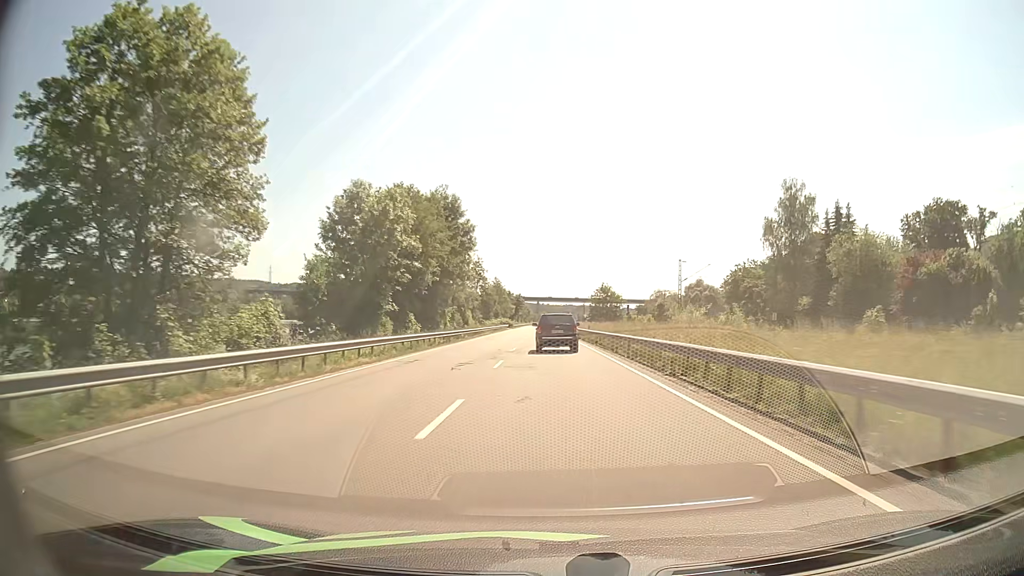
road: primary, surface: asphalt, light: Day
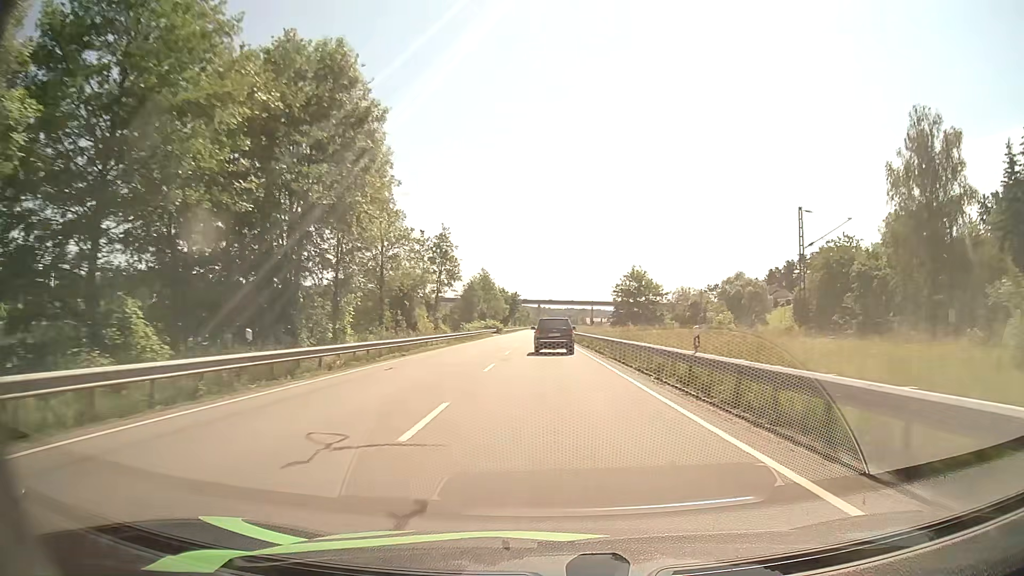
(-0.1, +35.8) m; 0°
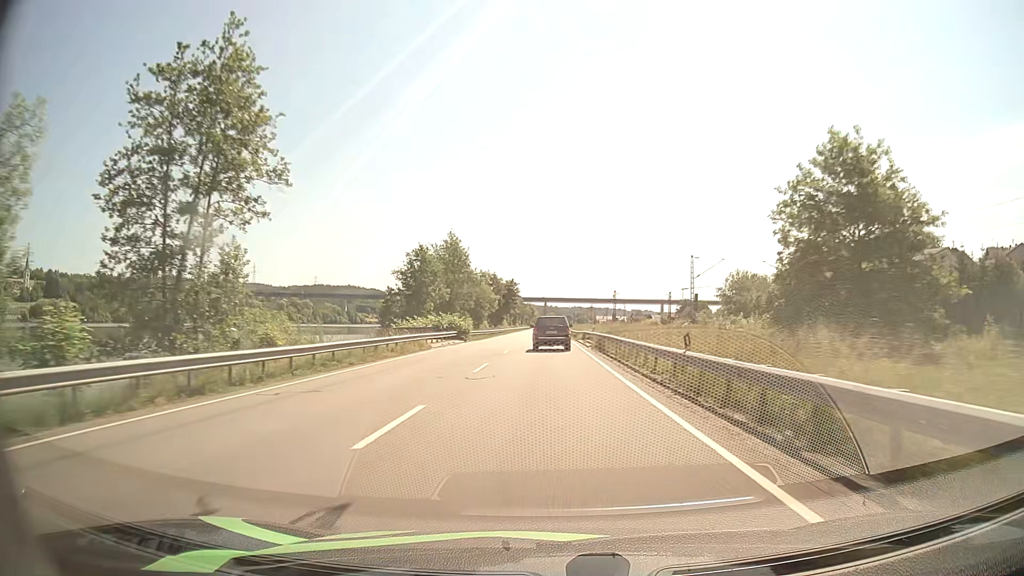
(-0.1, +48.5) m; -1°
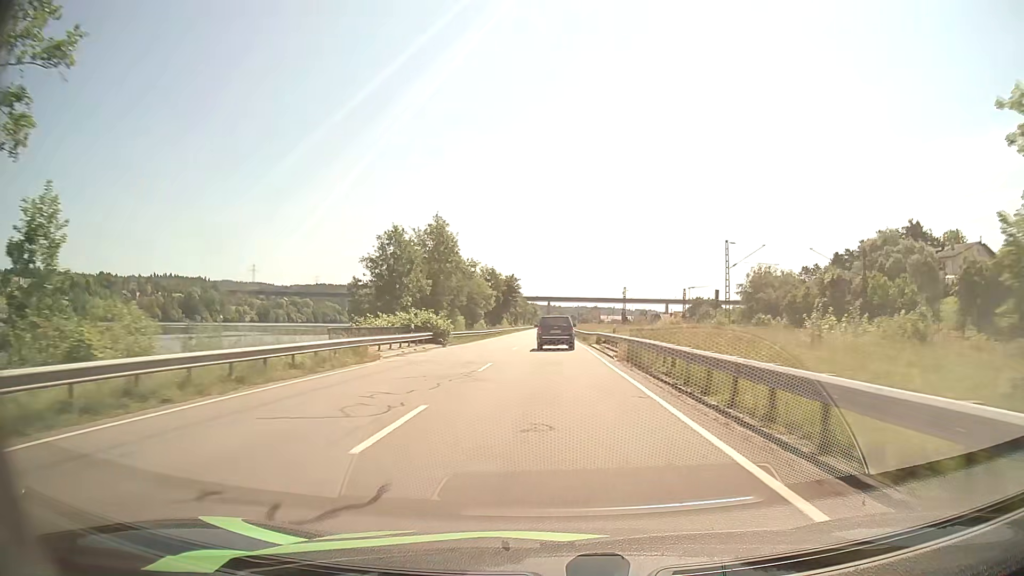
(0.0, +12.2) m; 0°
(0, +10) (0, +20) (0, +30) (0, +40) (0, +50) (0, +60) (0, +70) (0, +80) (0, +90) (0, +100) m
